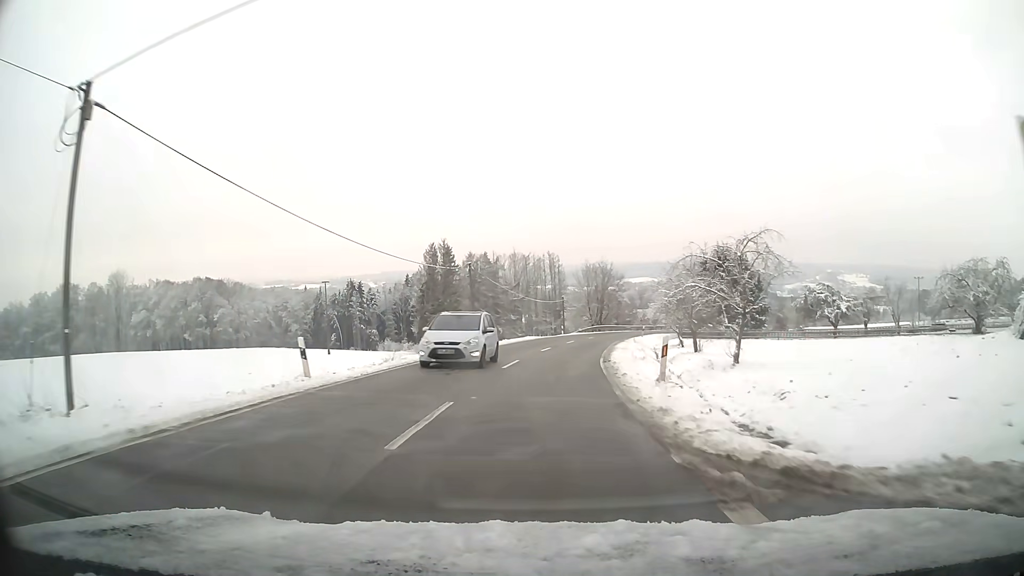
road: tertiary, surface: asphalt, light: Day
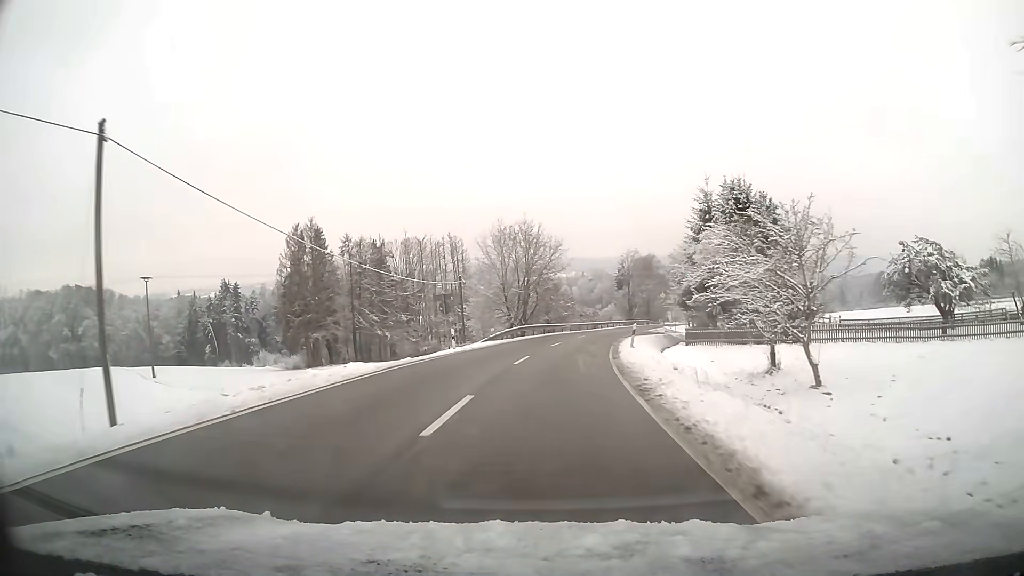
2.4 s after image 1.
(+2.3, +35.5) m; +8°
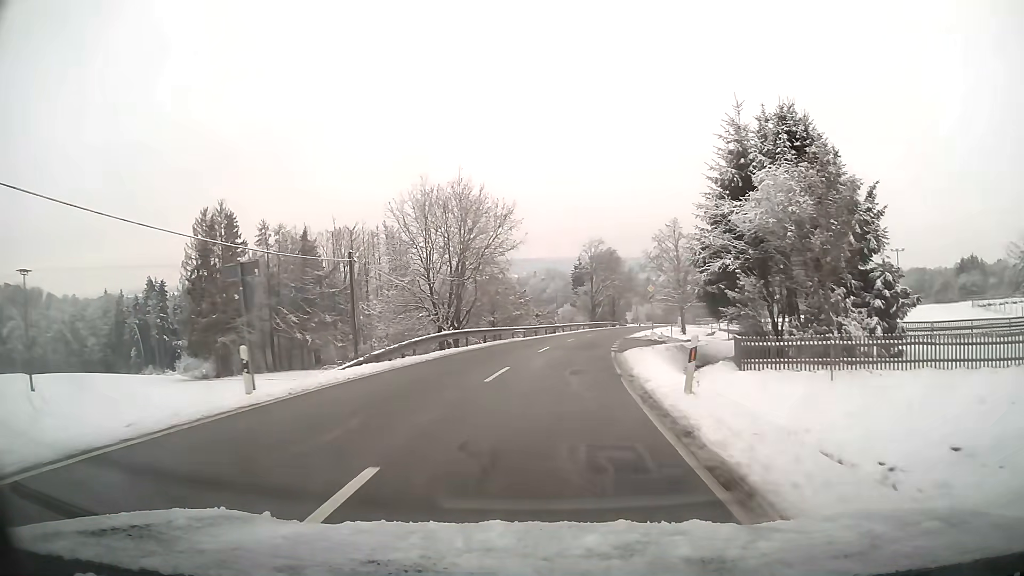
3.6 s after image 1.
(+0.6, +17.7) m; +4°
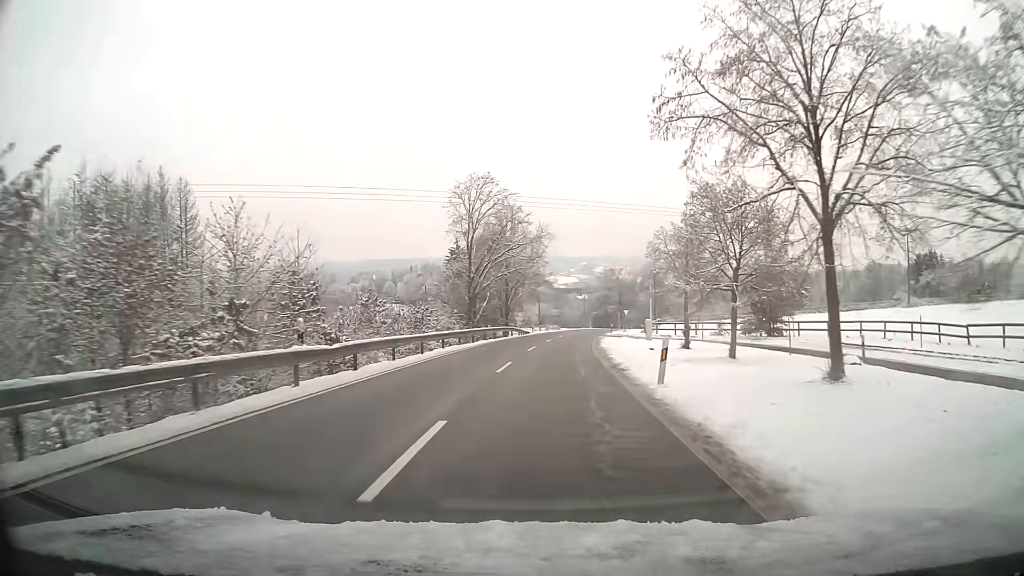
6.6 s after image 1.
(+4.0, +44.8) m; +10°
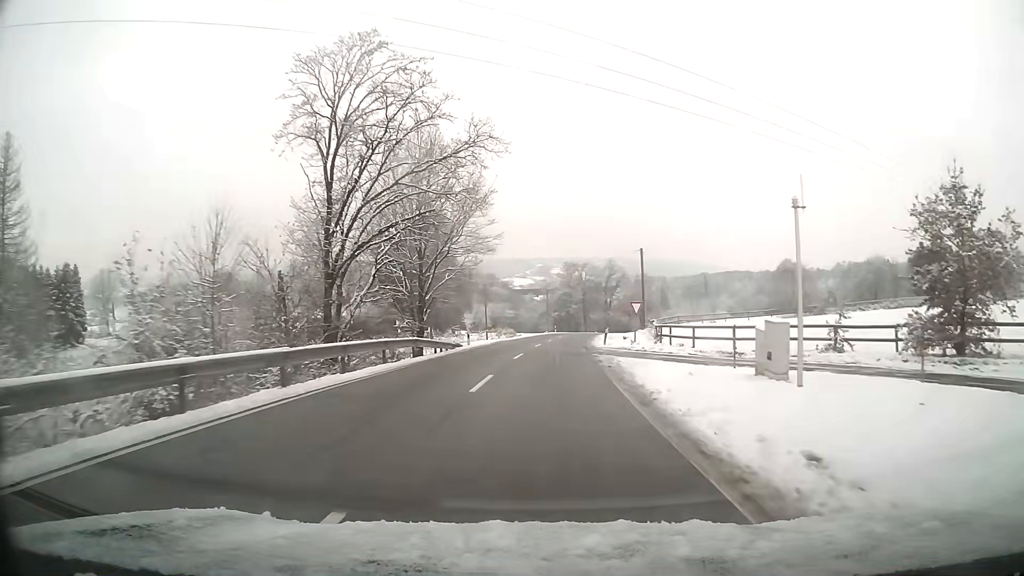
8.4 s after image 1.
(+1.0, +28.3) m; +4°
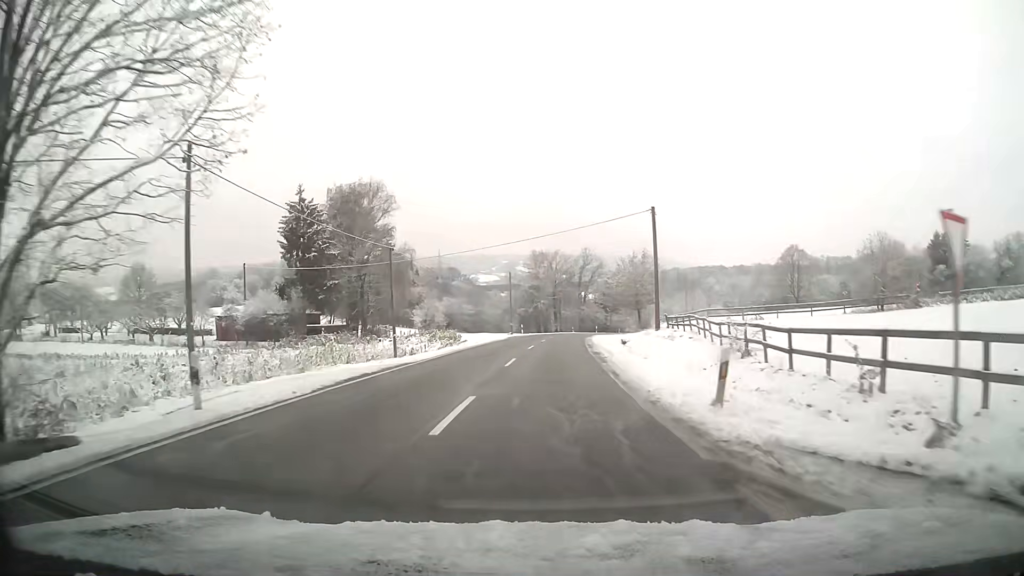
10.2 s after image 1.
(+0.7, +28.9) m; +3°
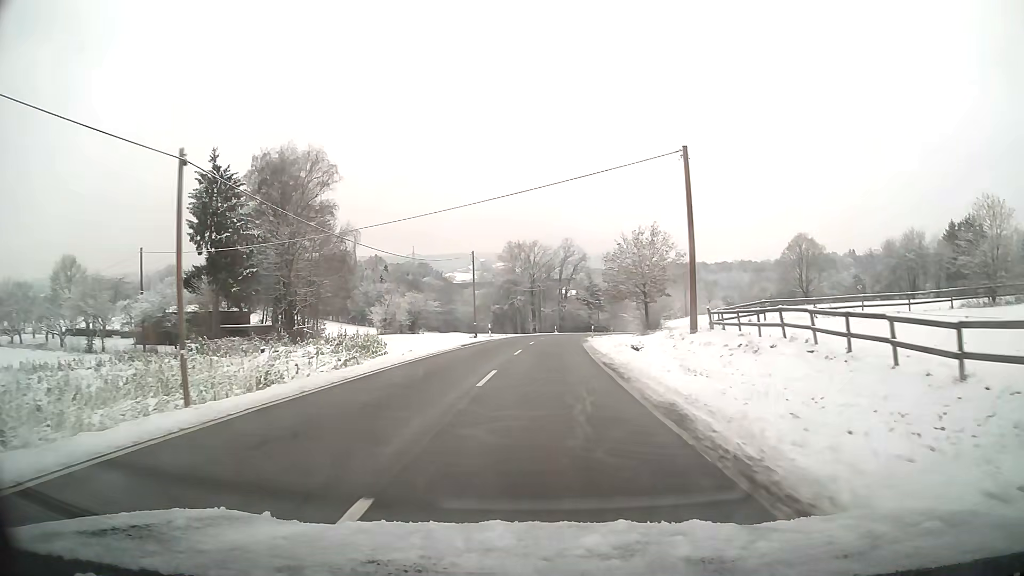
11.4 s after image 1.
(+0.3, +19.2) m; +2°
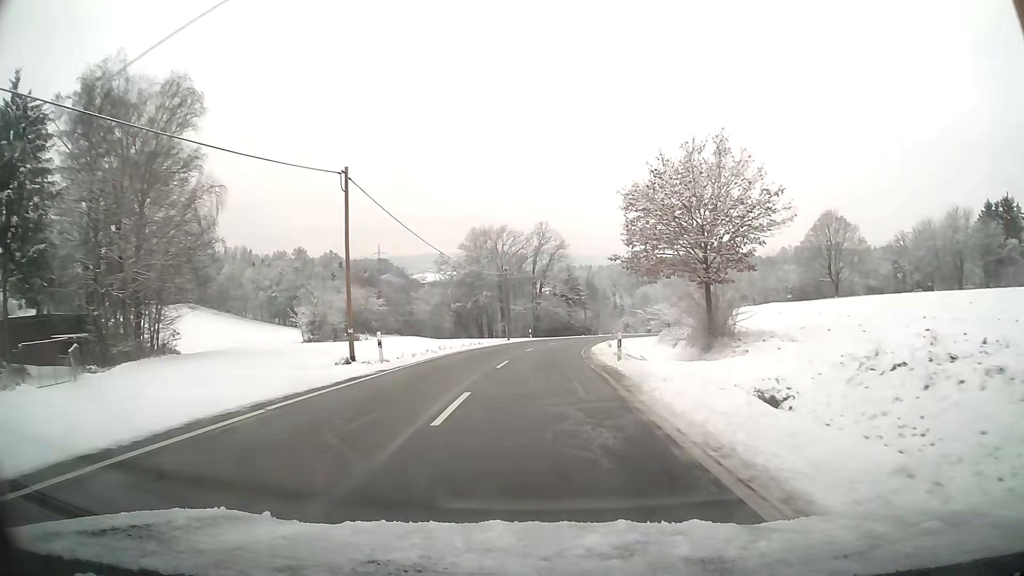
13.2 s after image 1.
(+0.6, +28.7) m; +2°
